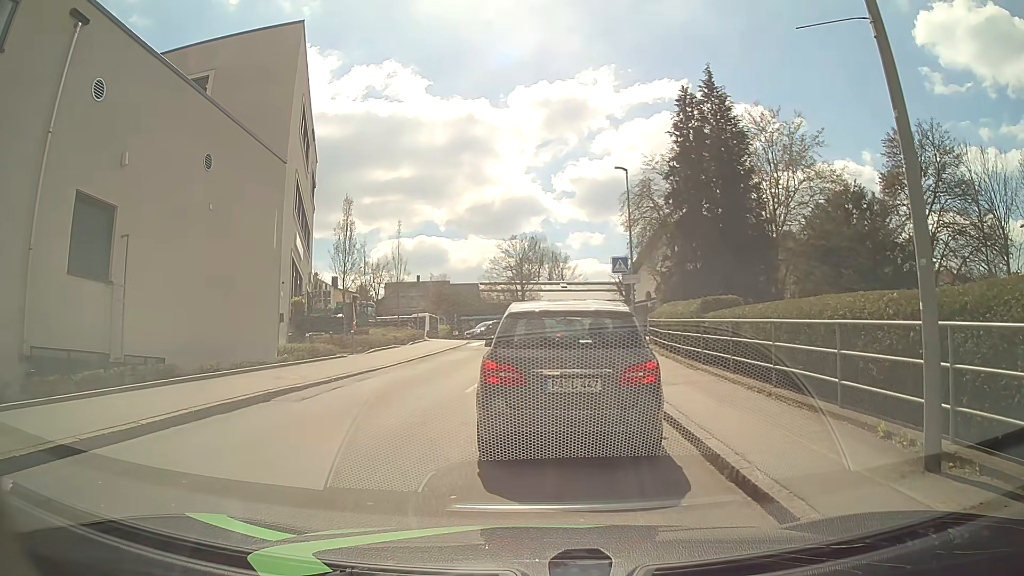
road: unclassified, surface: asphalt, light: Day
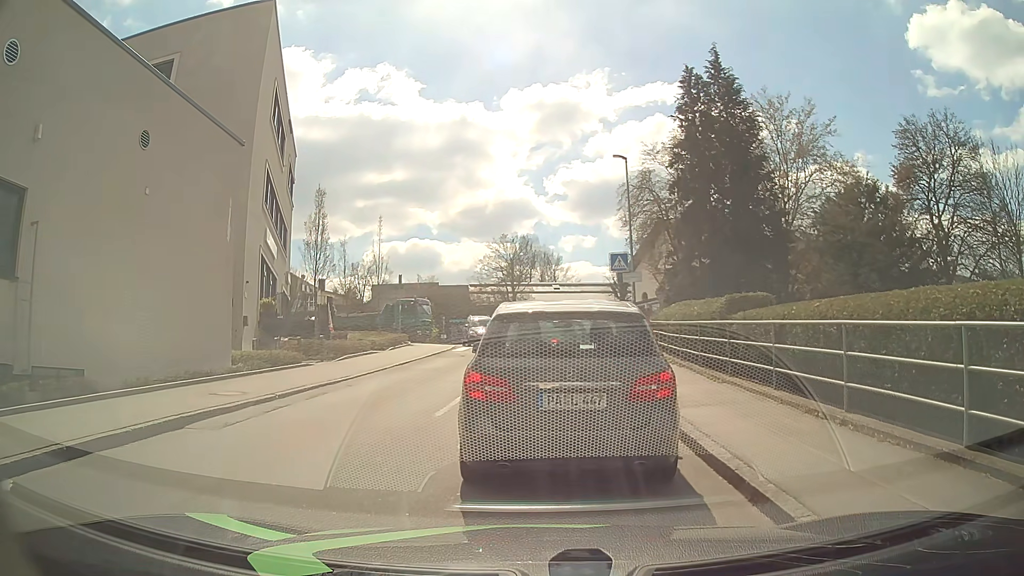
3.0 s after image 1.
(0.0, +2.7) m; 0°
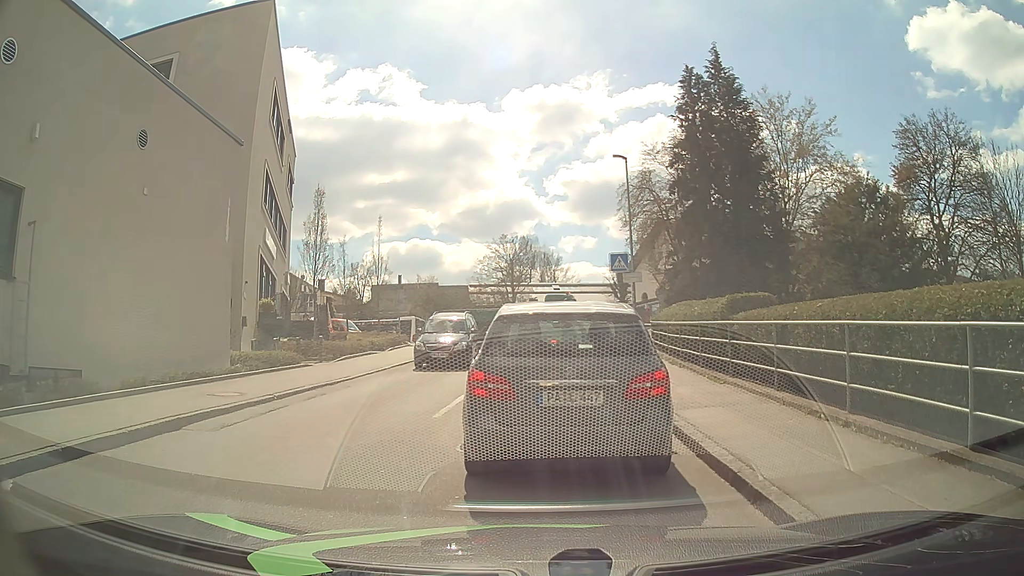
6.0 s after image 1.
(0.0, +0.2) m; 0°
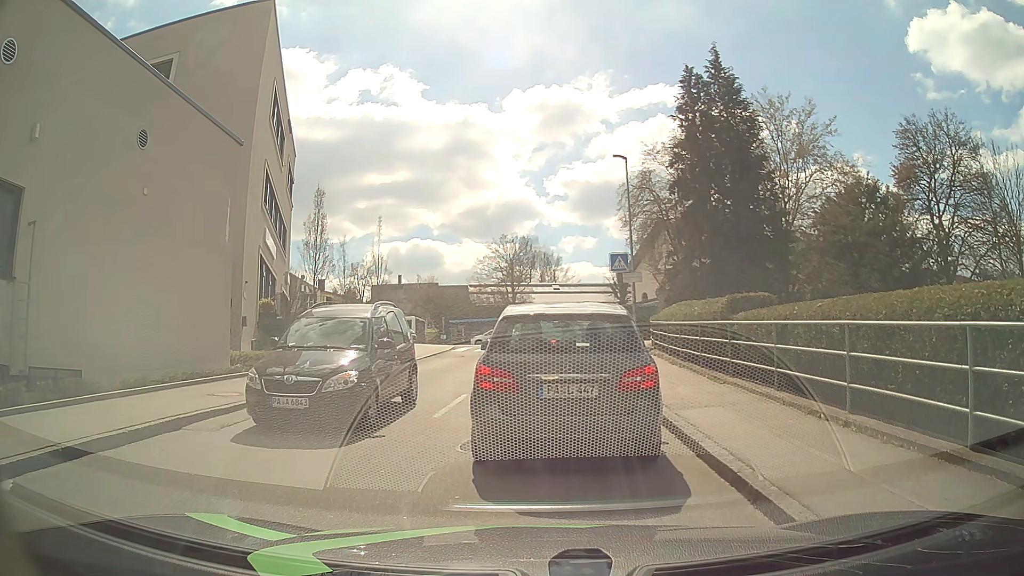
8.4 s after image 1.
(0.0, 0.0) m; 0°
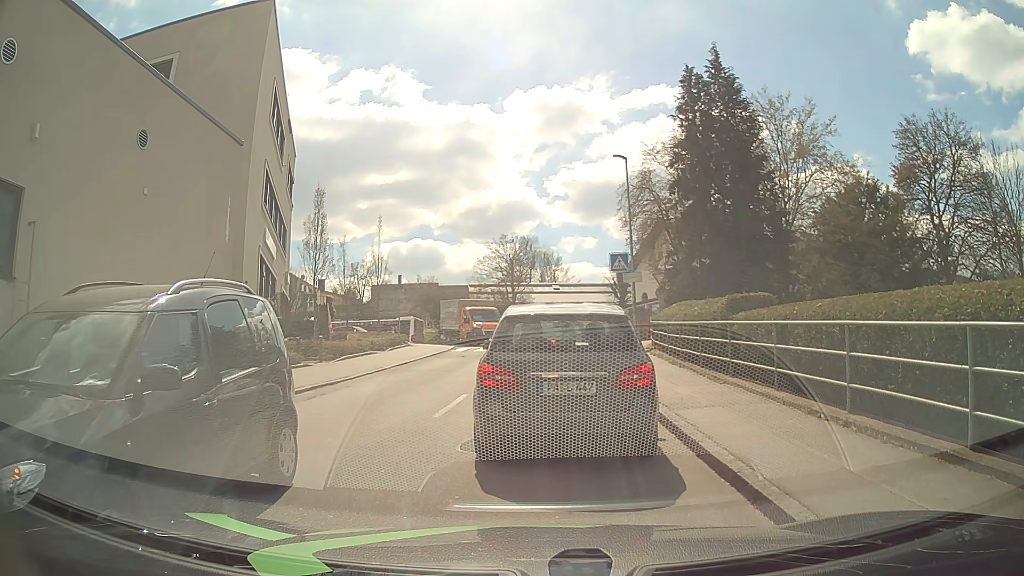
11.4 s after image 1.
(0.0, 0.0) m; 0°
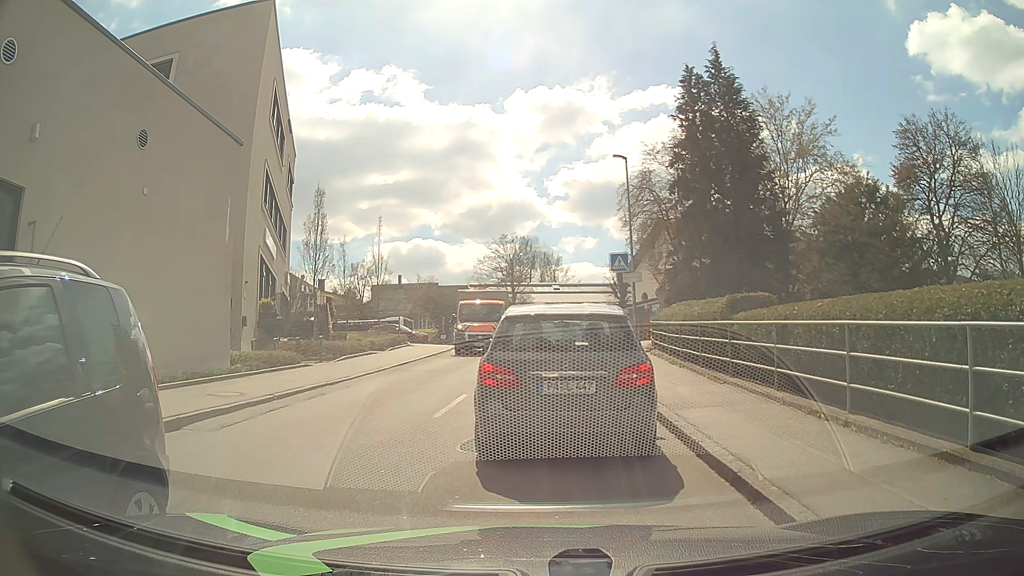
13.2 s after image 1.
(0.0, 0.0) m; 0°
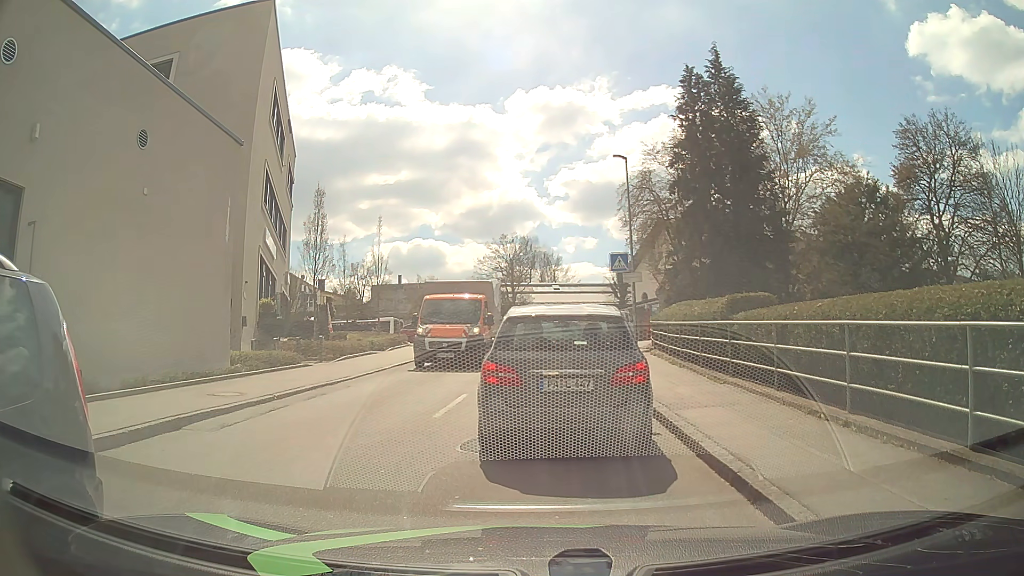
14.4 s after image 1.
(0.0, 0.0) m; 0°
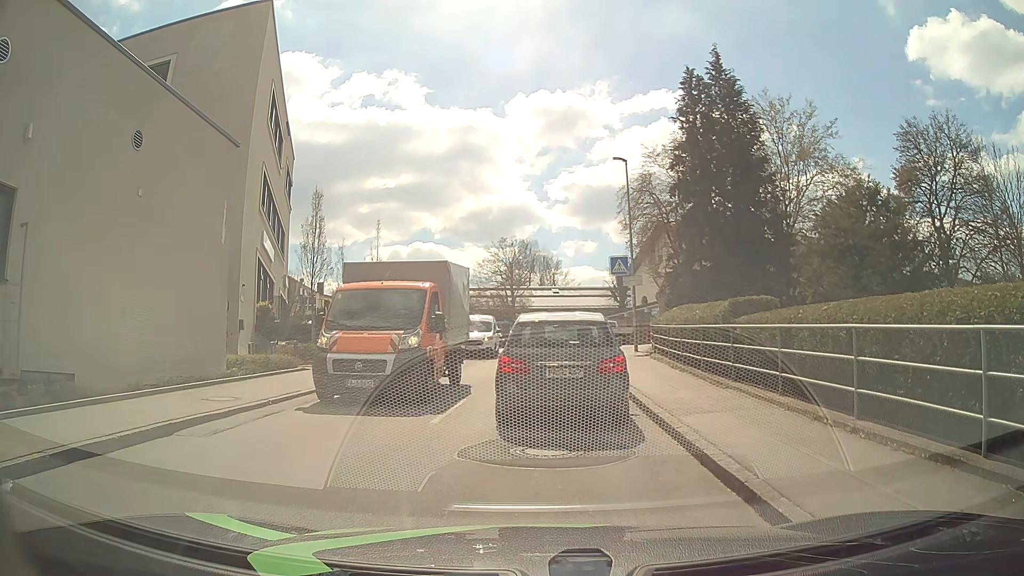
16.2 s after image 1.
(0.0, +0.2) m; 0°
